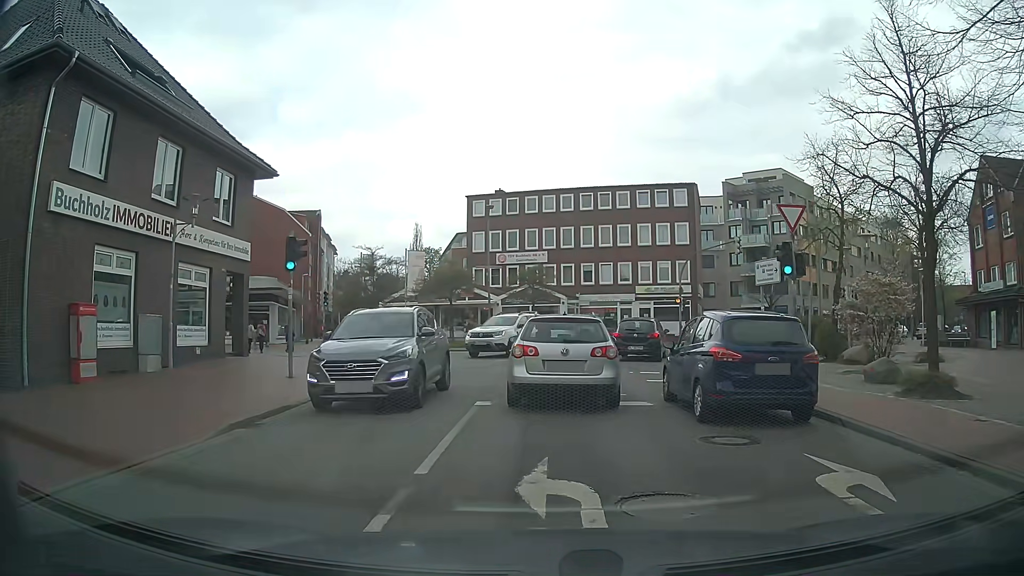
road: unclassified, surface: asphalt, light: Day
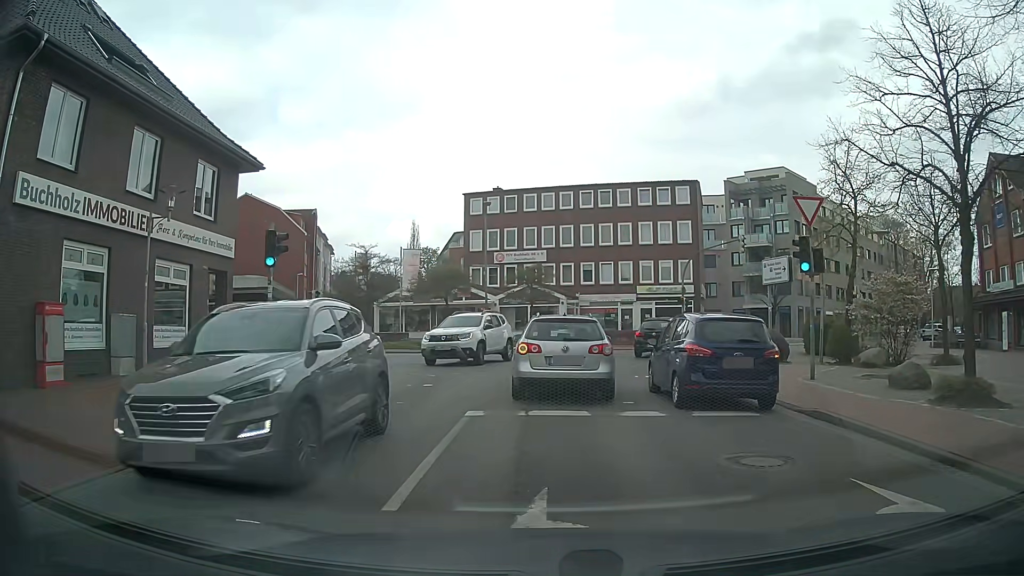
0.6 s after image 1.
(0.0, +1.3) m; -2°
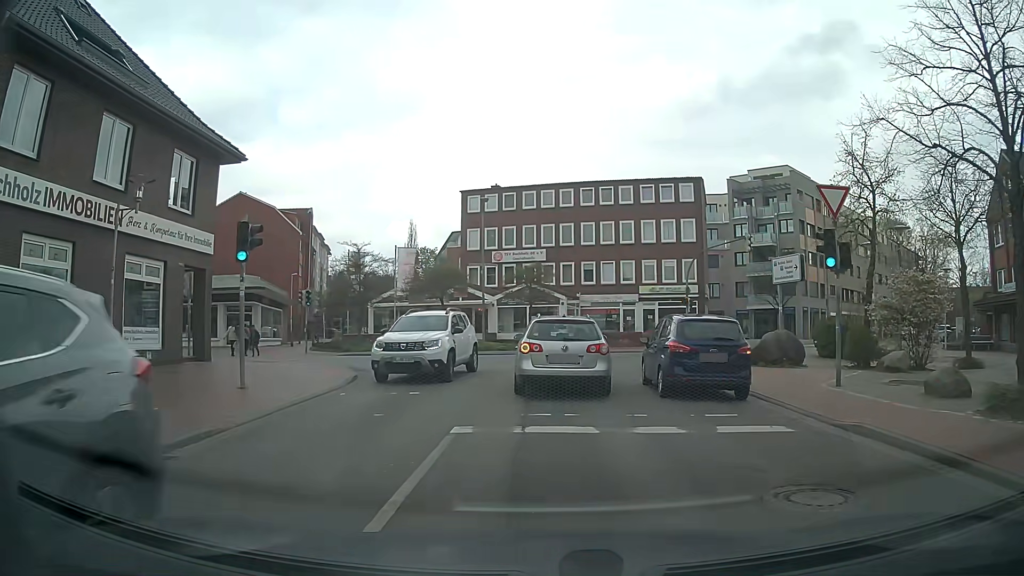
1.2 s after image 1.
(0.0, +1.6) m; +1°
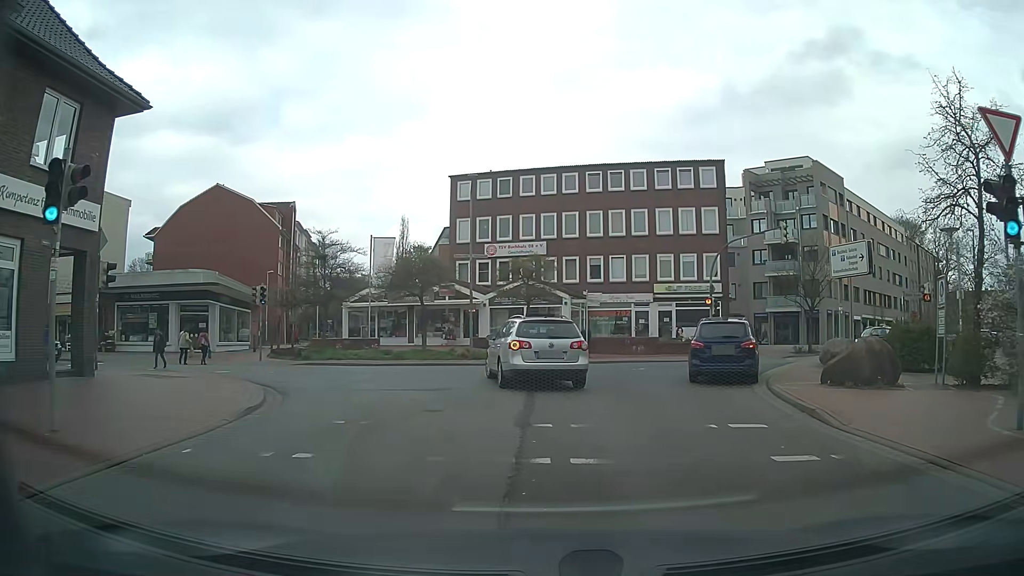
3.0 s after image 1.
(0.0, +6.5) m; +1°
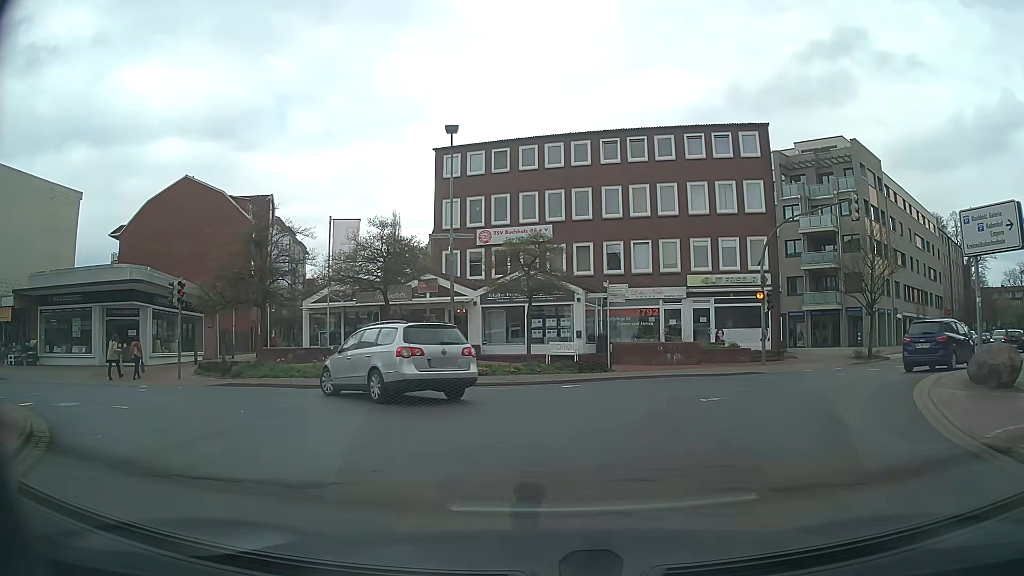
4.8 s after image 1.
(-0.2, +8.1) m; -2°
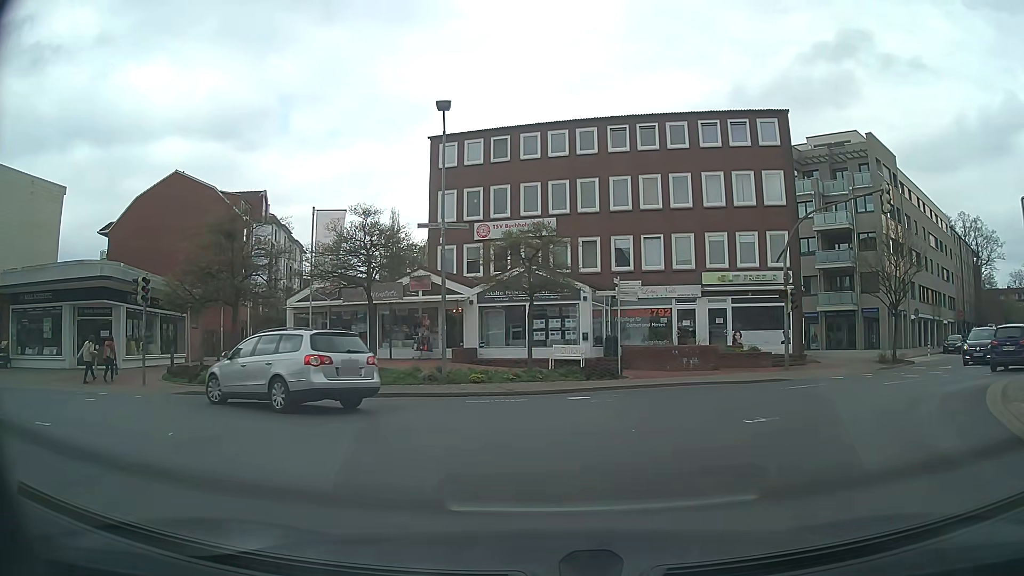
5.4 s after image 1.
(0.0, +2.5) m; 0°
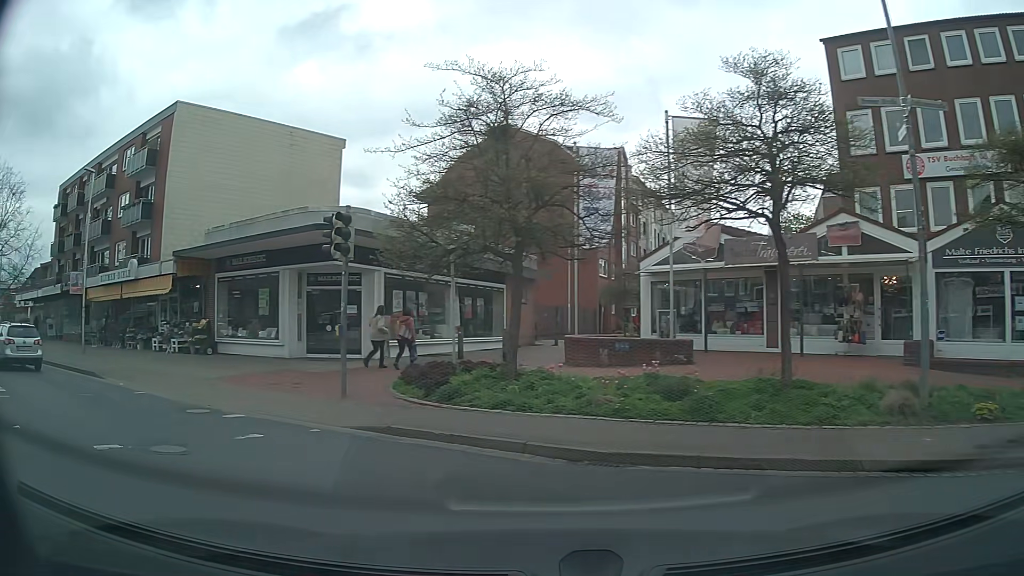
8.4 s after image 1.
(-2.0, +10.1) m; -31°
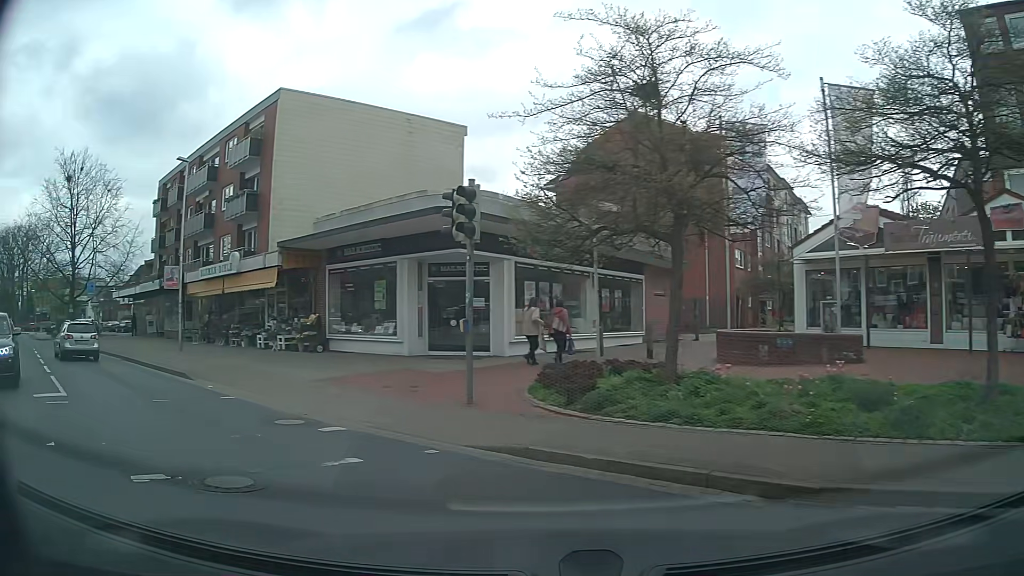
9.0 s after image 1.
(-0.2, +2.0) m; -11°
